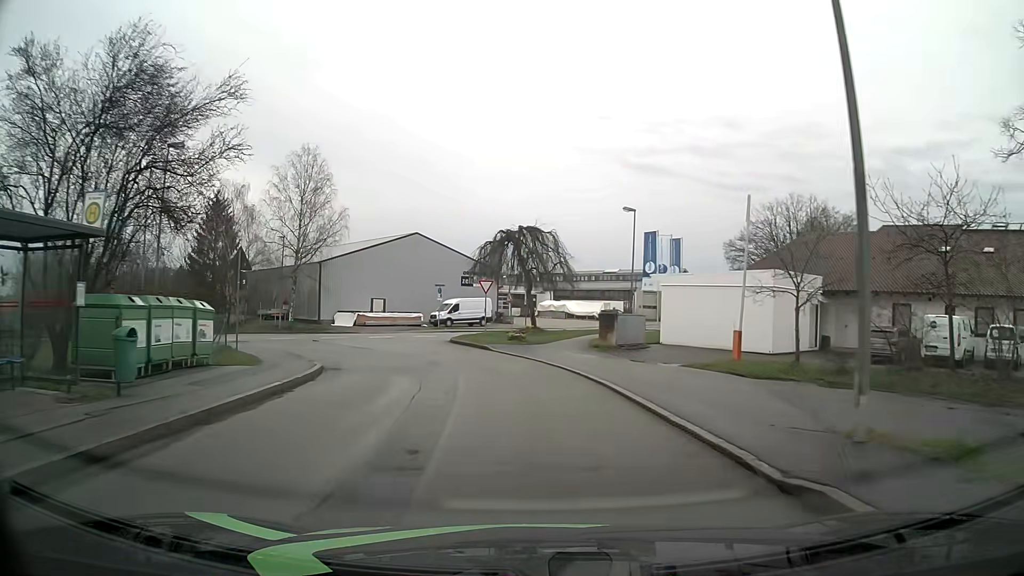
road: residential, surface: asphalt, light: Day
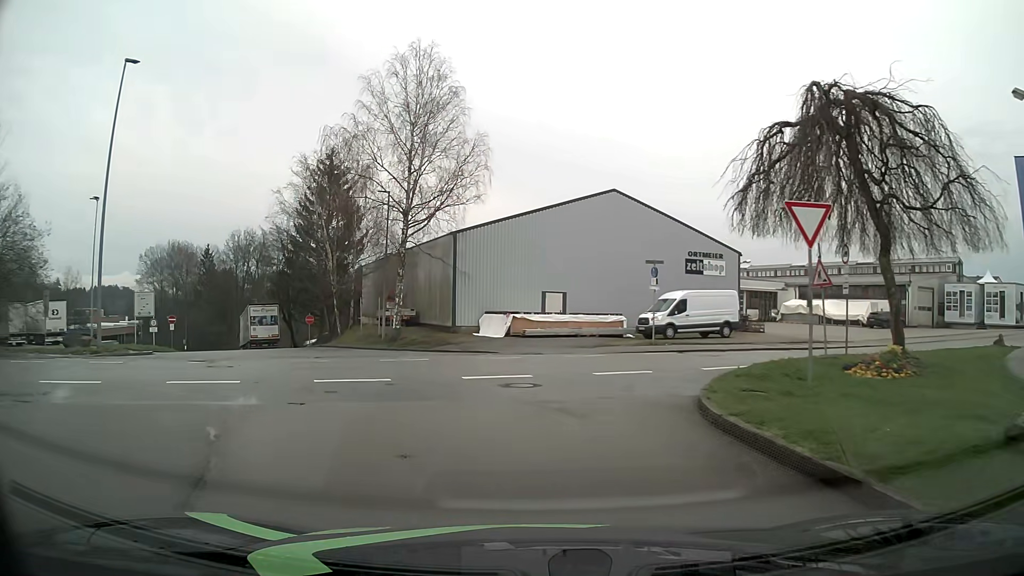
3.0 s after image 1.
(-3.0, +23.5) m; -18°
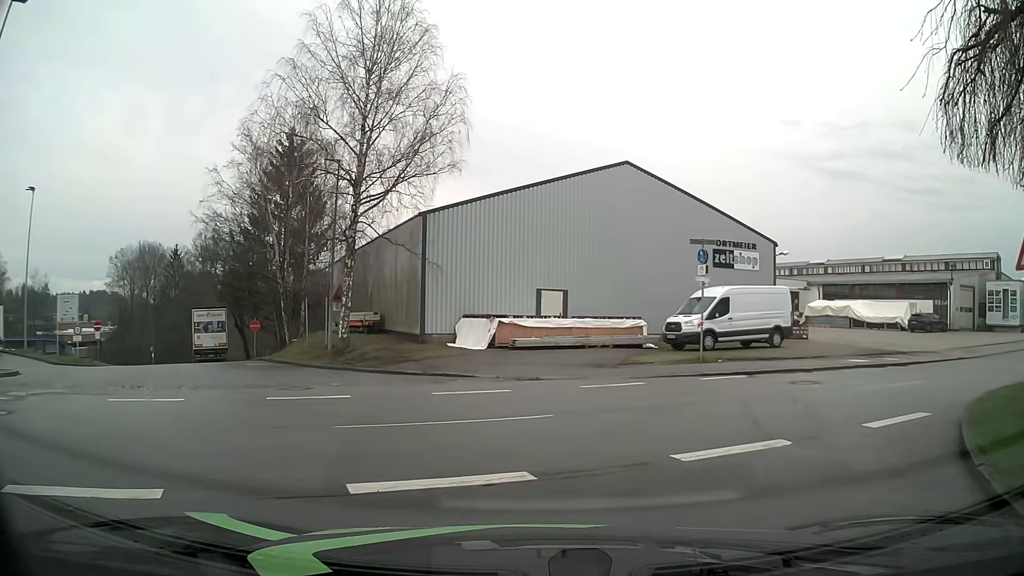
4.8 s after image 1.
(-0.2, +8.1) m; +1°
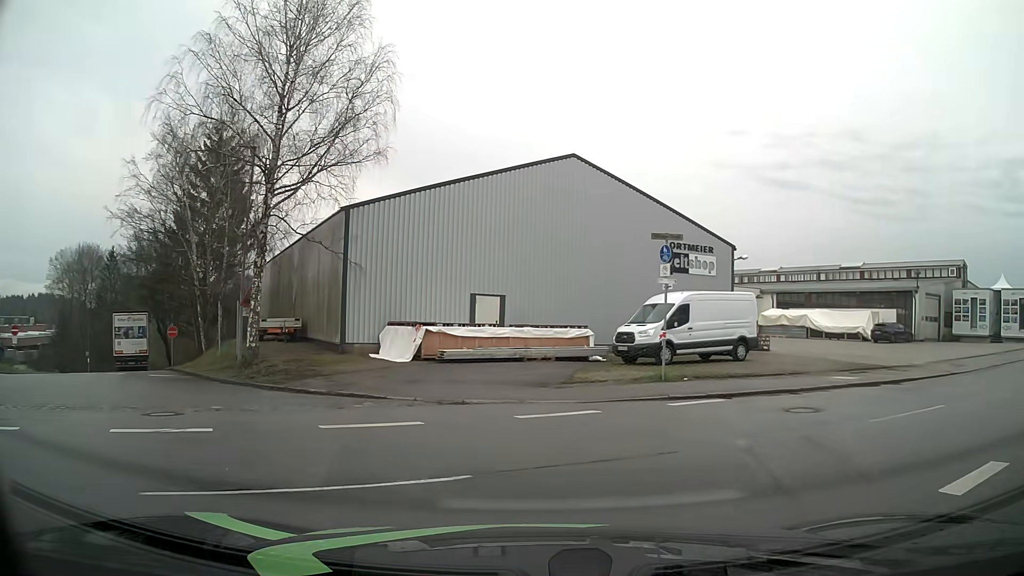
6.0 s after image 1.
(+0.1, +3.1) m; +3°
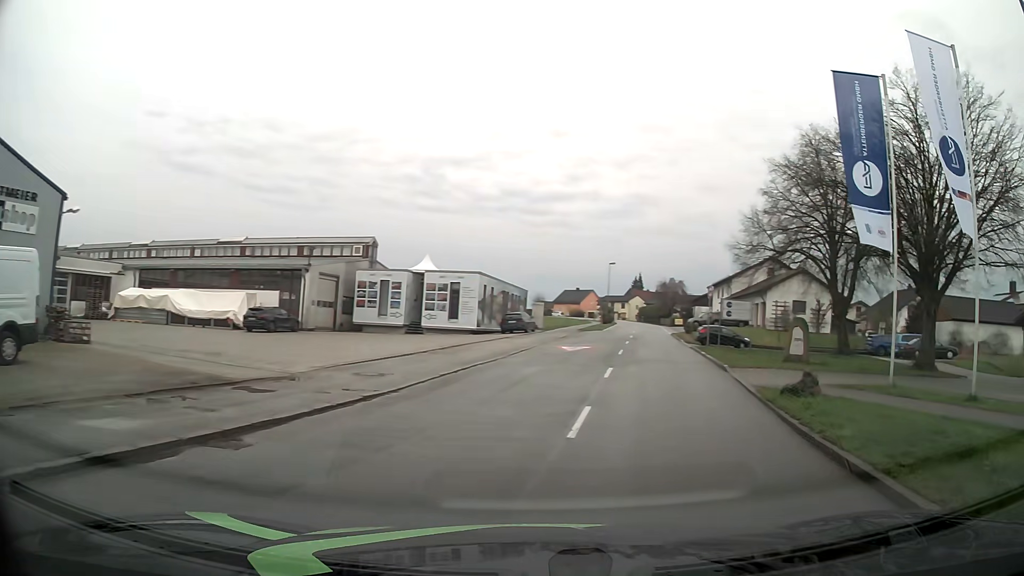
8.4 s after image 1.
(+5.2, +9.7) m; +55°
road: tertiary
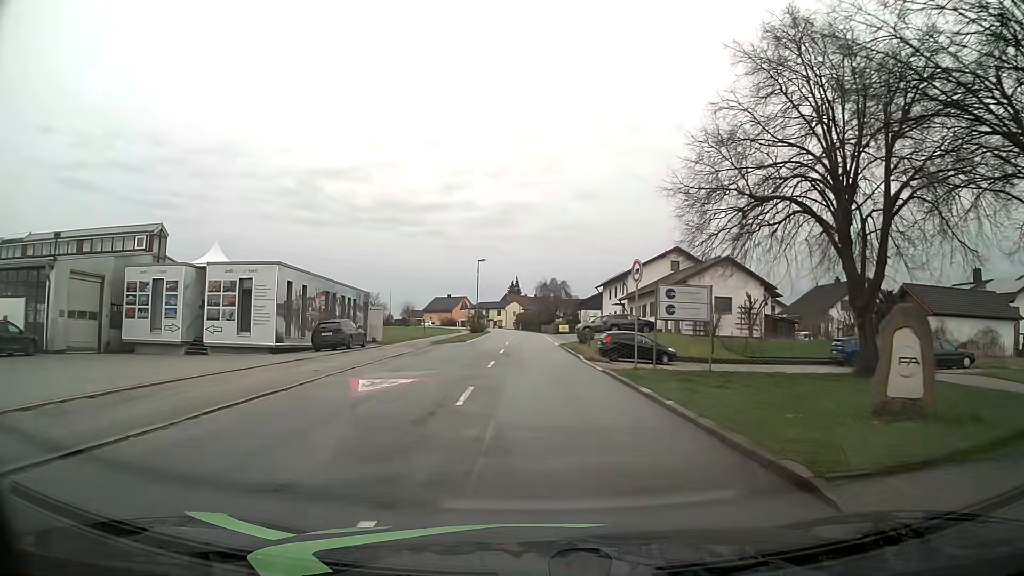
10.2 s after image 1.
(+2.2, +15.0) m; +10°
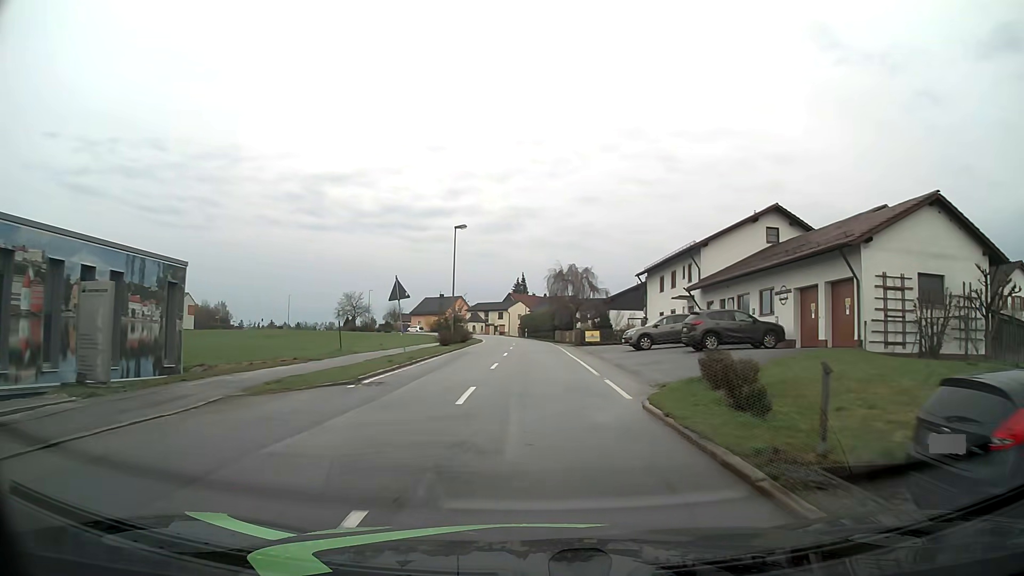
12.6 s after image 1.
(-0.4, +28.3) m; -1°
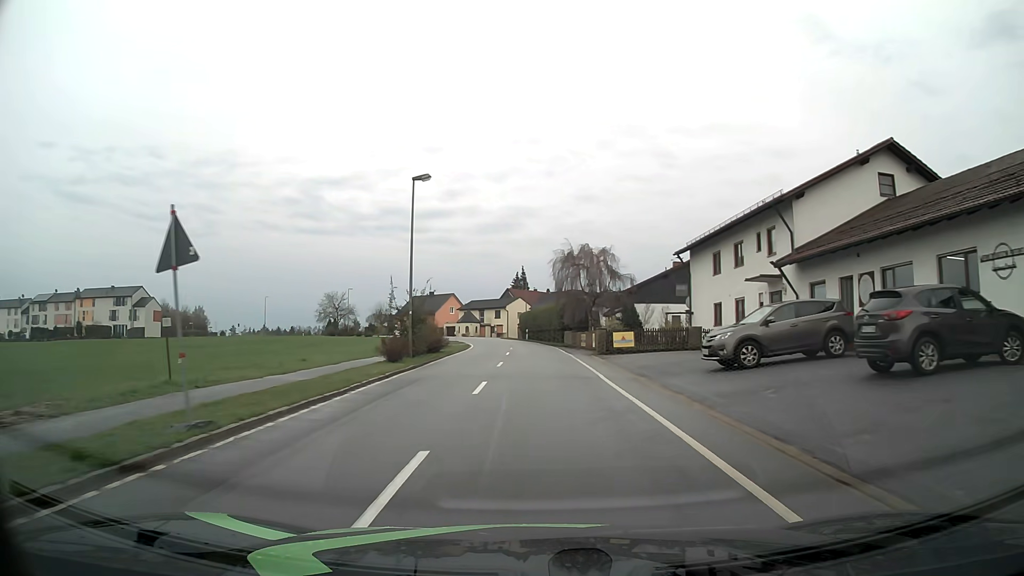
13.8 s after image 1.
(0.0, +15.8) m; -1°
(0, +10) (0, +20) (0, +30) (0, +40) (0, +50) (-1, +60) (-3, +70) (-6, +79) (-10, +89) (-15, +97) m
